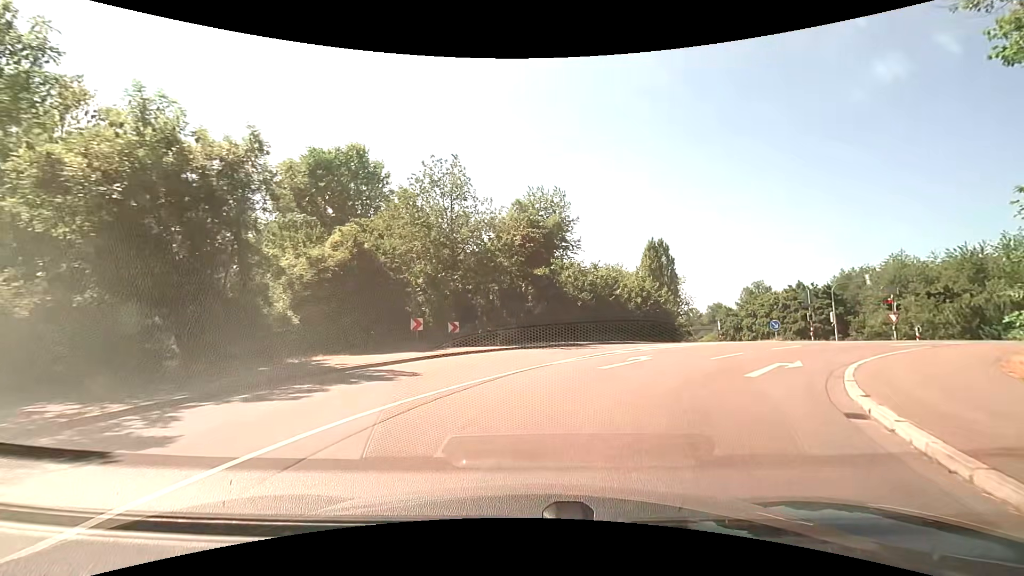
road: secondary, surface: asphalt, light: Day
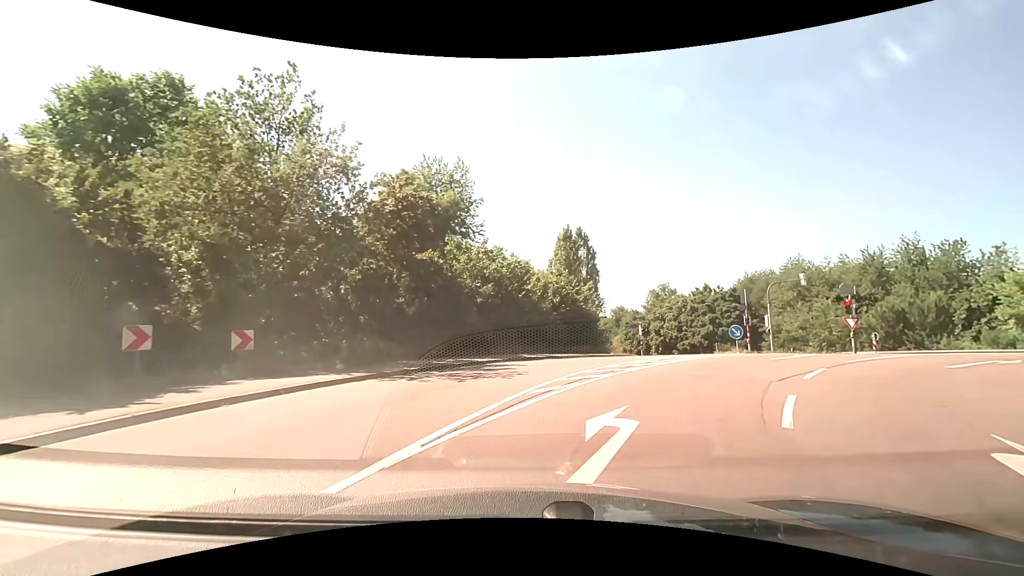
(+0.9, +10.0) m; +10°
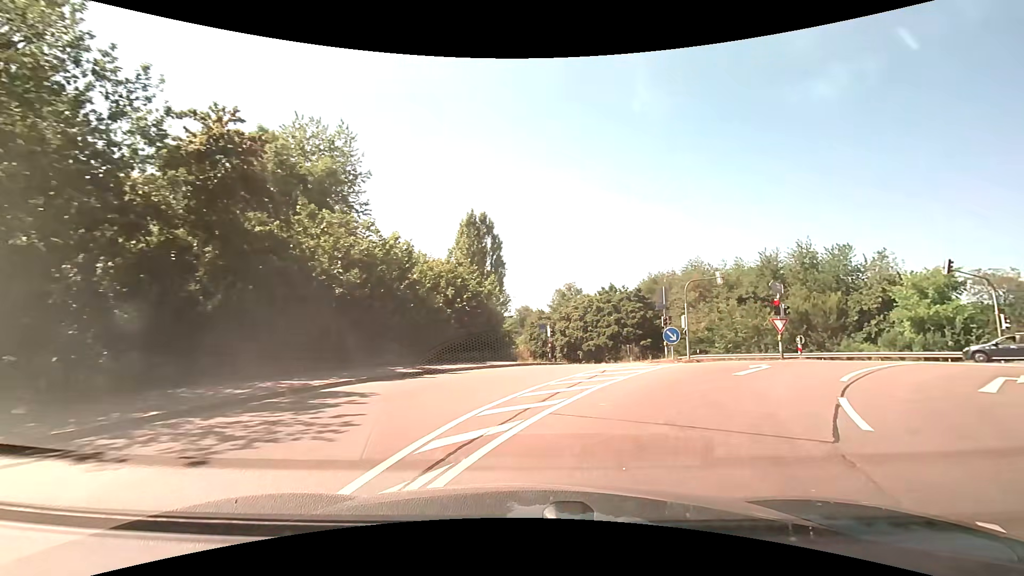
(+0.5, +6.0) m; +9°
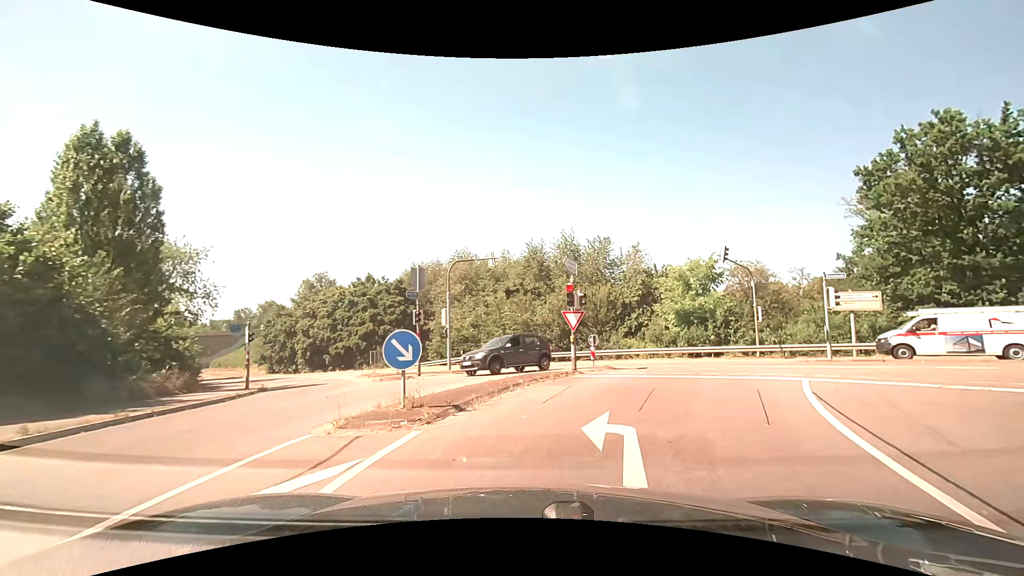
(+3.1, +10.9) m; +27°
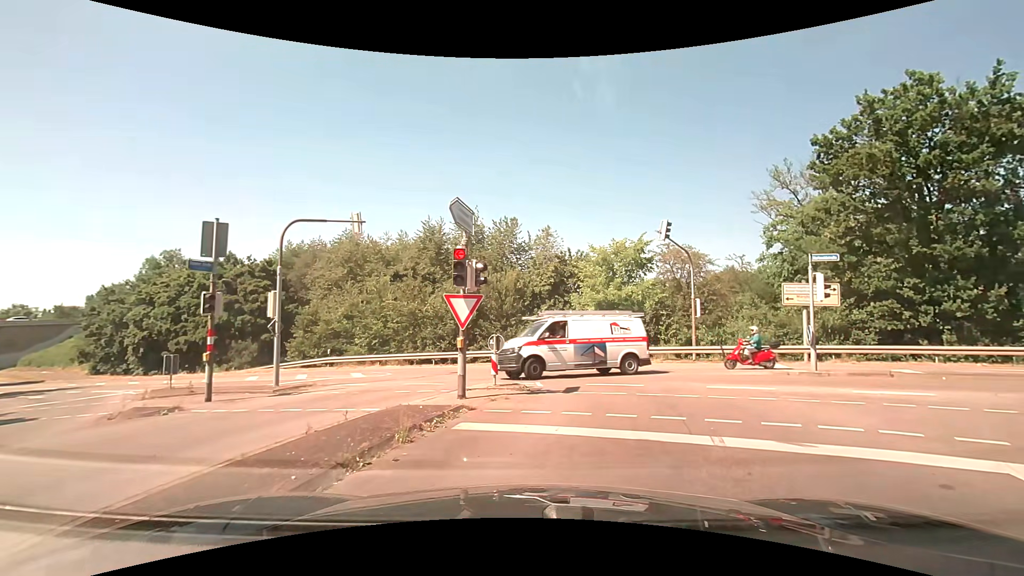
(+0.6, +7.8) m; +10°
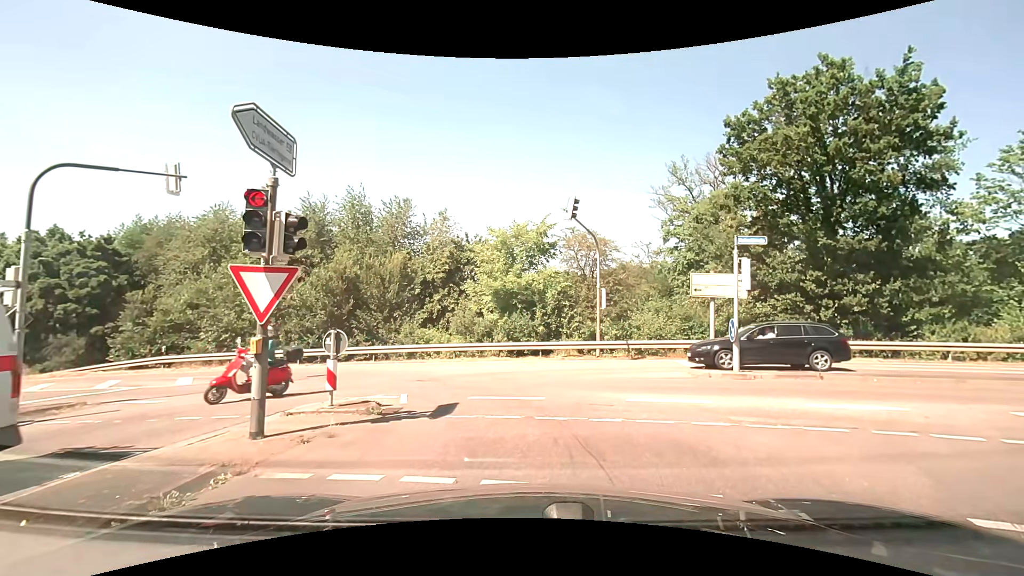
(+0.4, +3.5) m; +9°
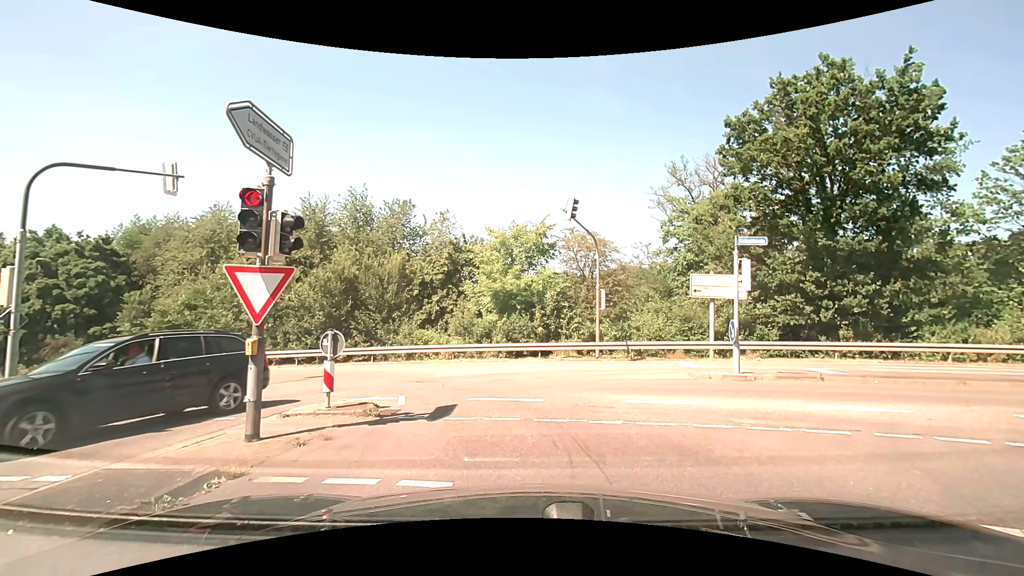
(0.0, +0.2) m; 0°
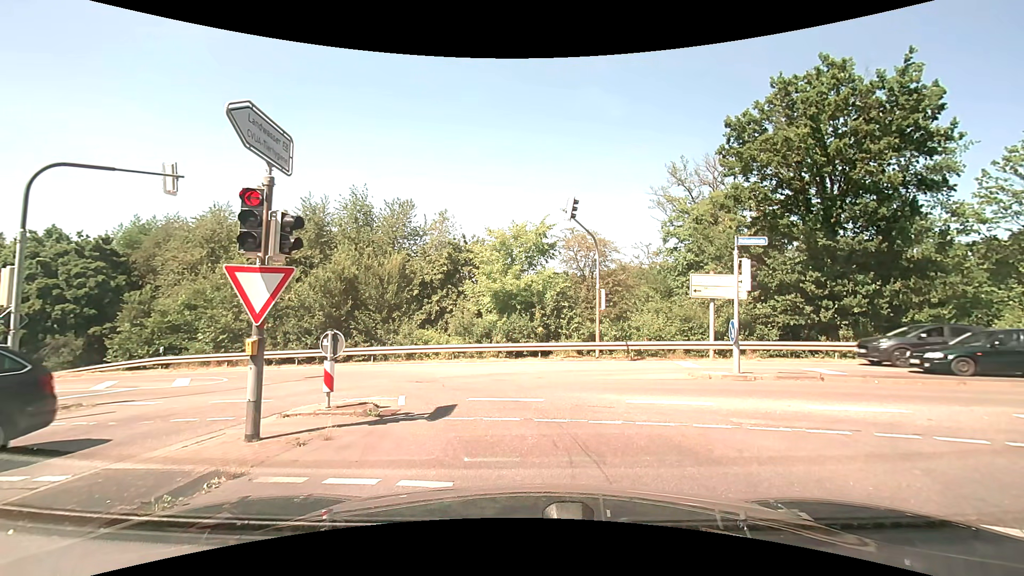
(0.0, 0.0) m; 0°
(0, +10) (-4, +19) (-12, +24) (-22, +27) (-31, +30) (-41, +33) (-50, +36) (-60, +40) (-69, +43) (-78, +48) m
